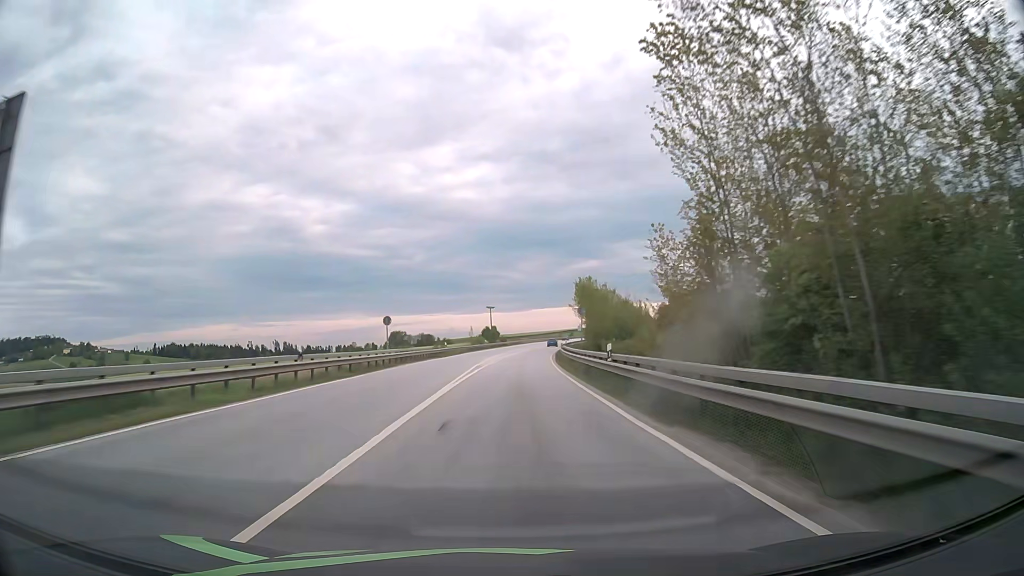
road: primary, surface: asphalt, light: Day
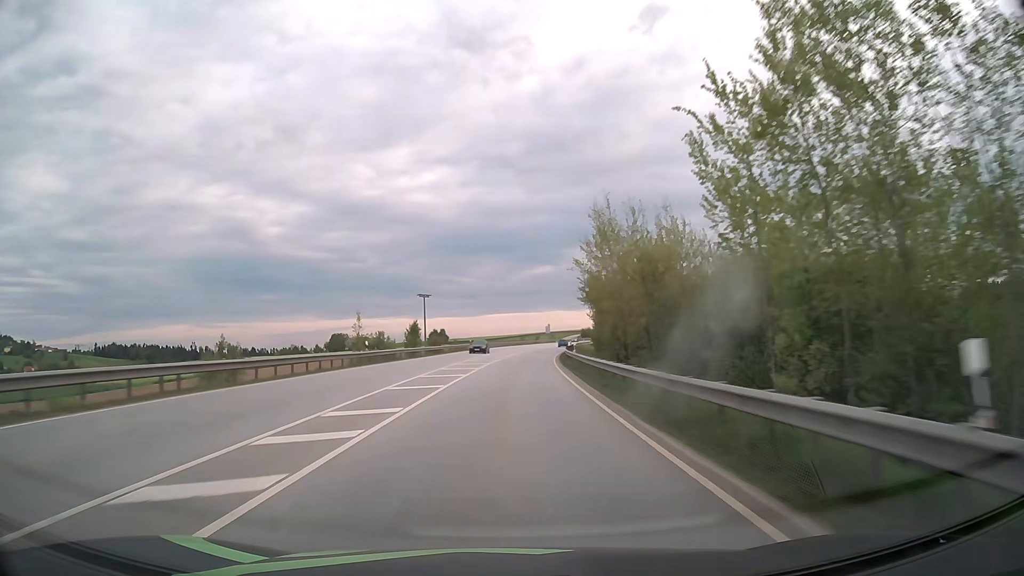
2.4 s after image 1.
(+2.2, +63.0) m; +4°
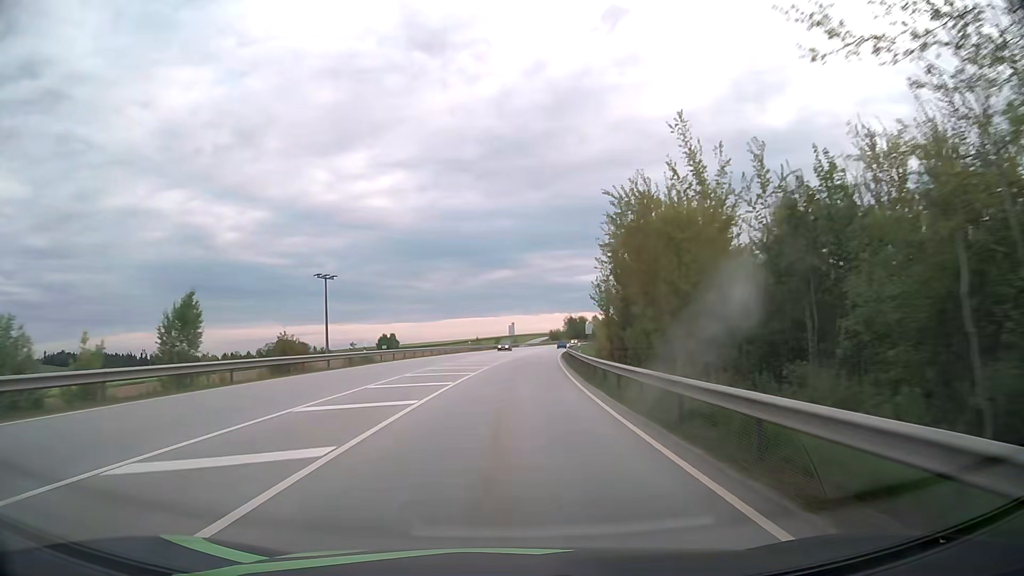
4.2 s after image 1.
(+1.5, +47.2) m; +4°
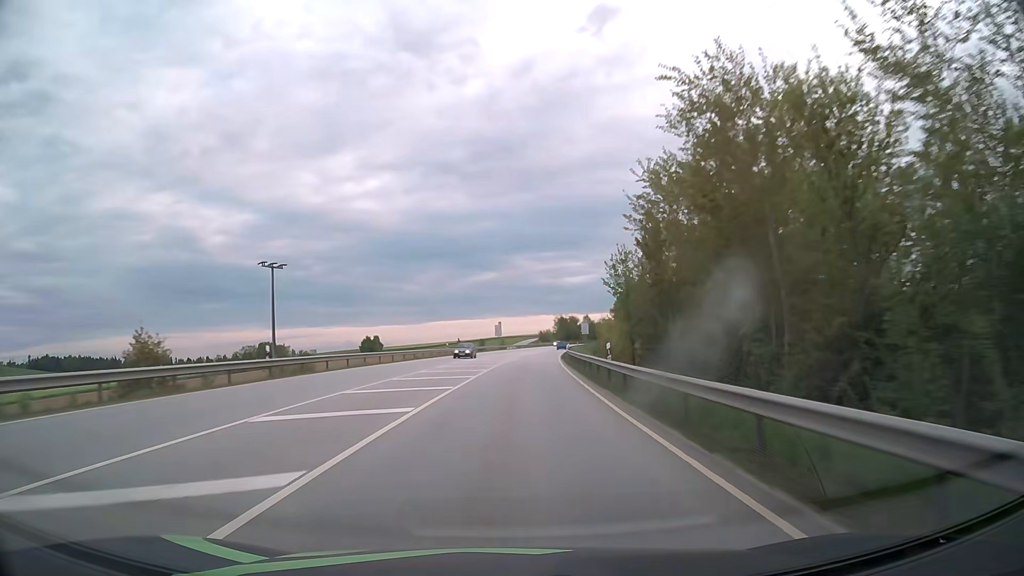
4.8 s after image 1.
(+0.2, +15.8) m; +1°
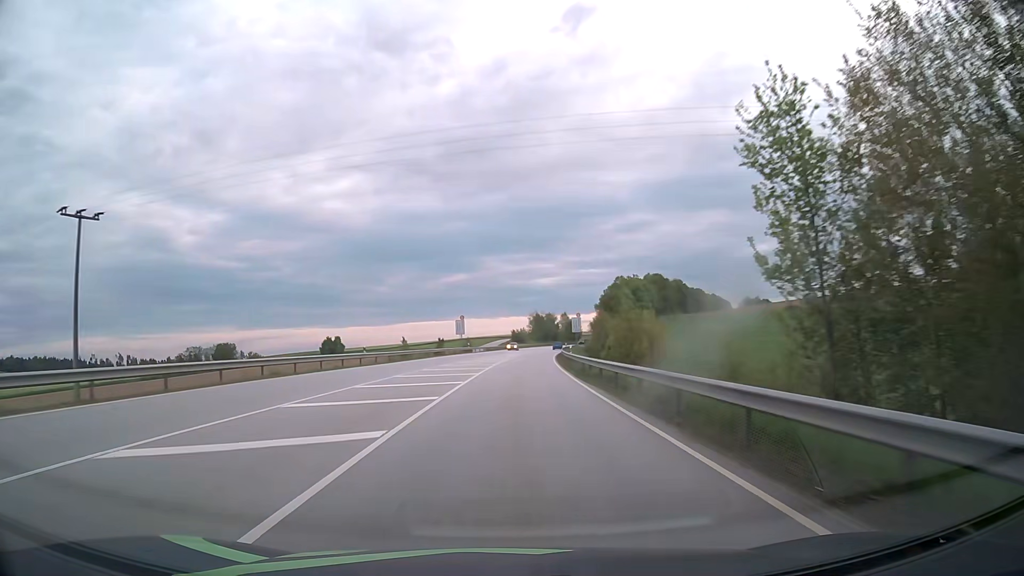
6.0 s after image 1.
(+0.7, +31.5) m; +3°
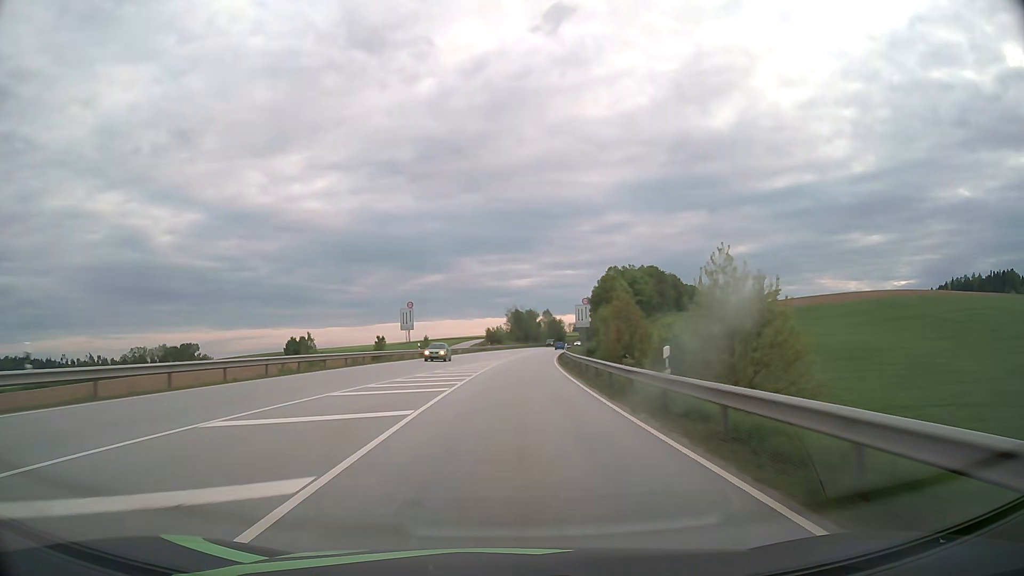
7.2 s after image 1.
(+0.4, +31.6) m; +2°
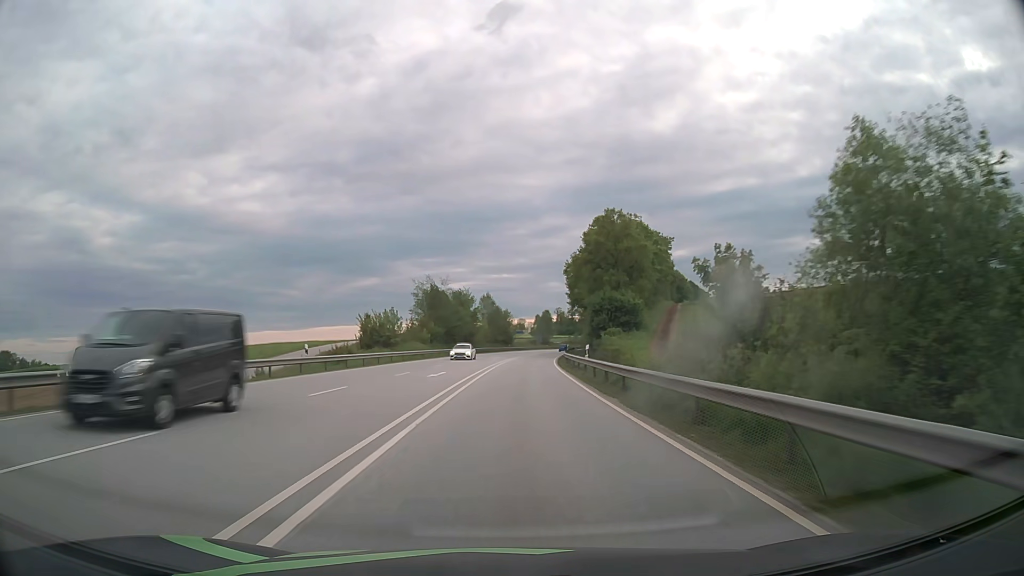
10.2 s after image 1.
(+3.7, +78.8) m; +5°
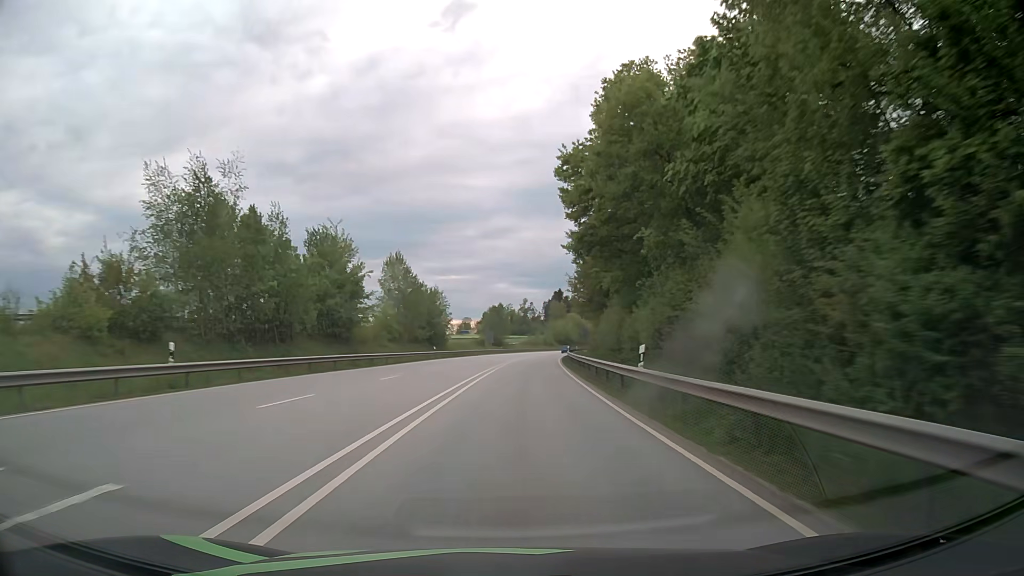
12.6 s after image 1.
(+2.4, +63.1) m; +4°
(0, +10) (0, +20) (+1, +30) (+1, +40) (+2, +50) (+2, +60) (+3, +70) (+4, +80) (+5, +90) (+6, +100) m
